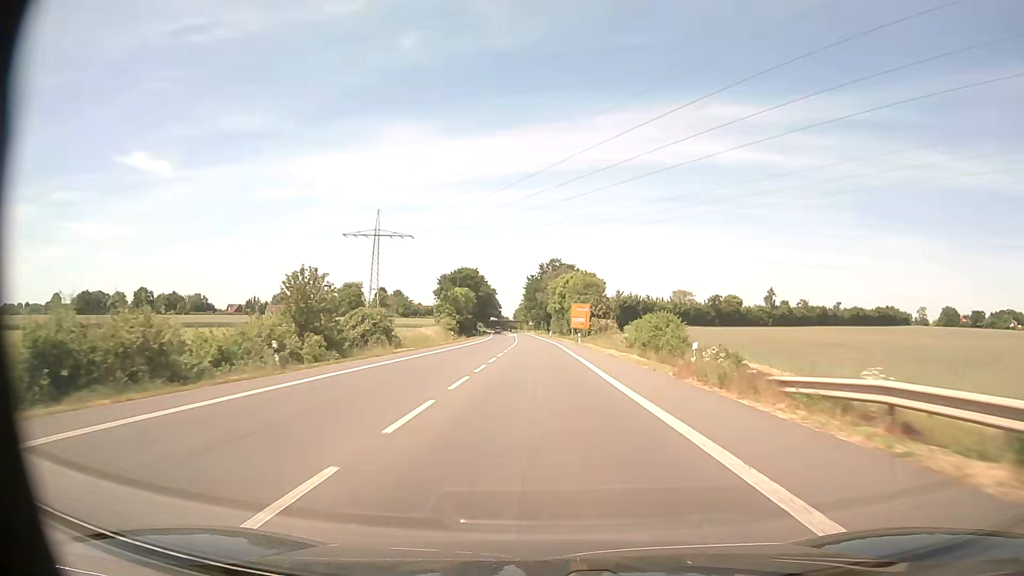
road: primary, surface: asphalt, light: Day
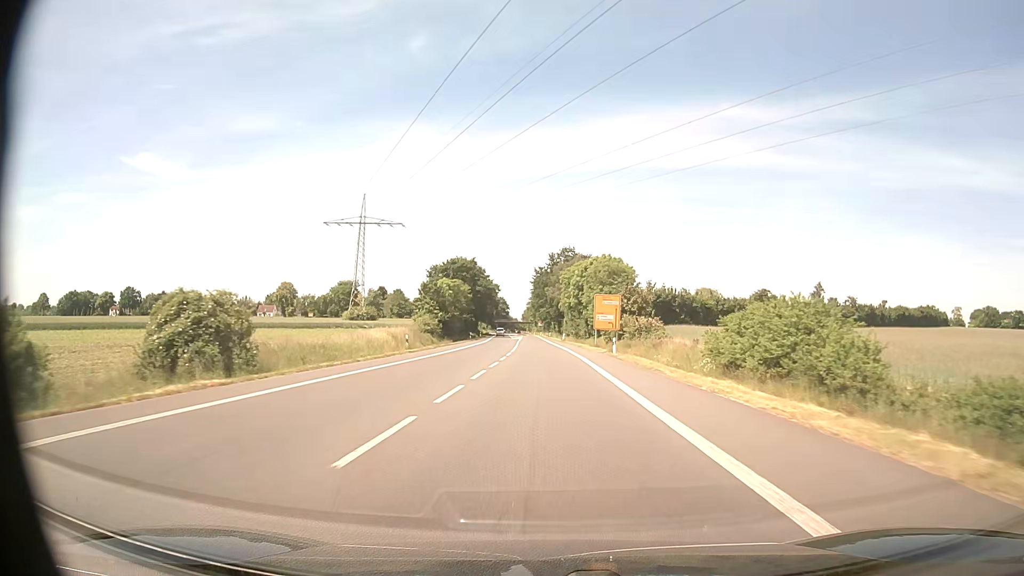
(-0.2, +26.7) m; -1°
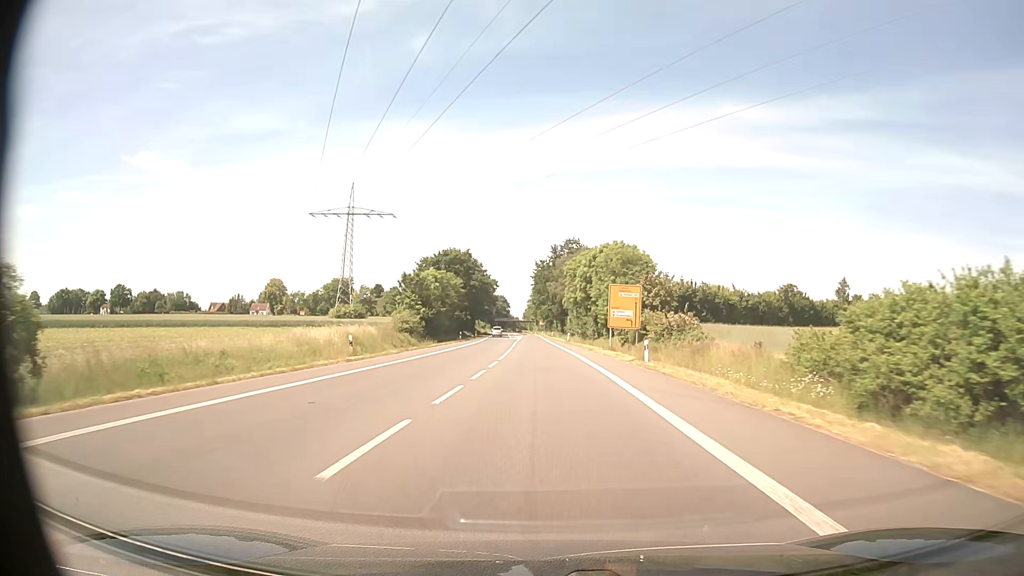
(0.0, +12.7) m; 0°
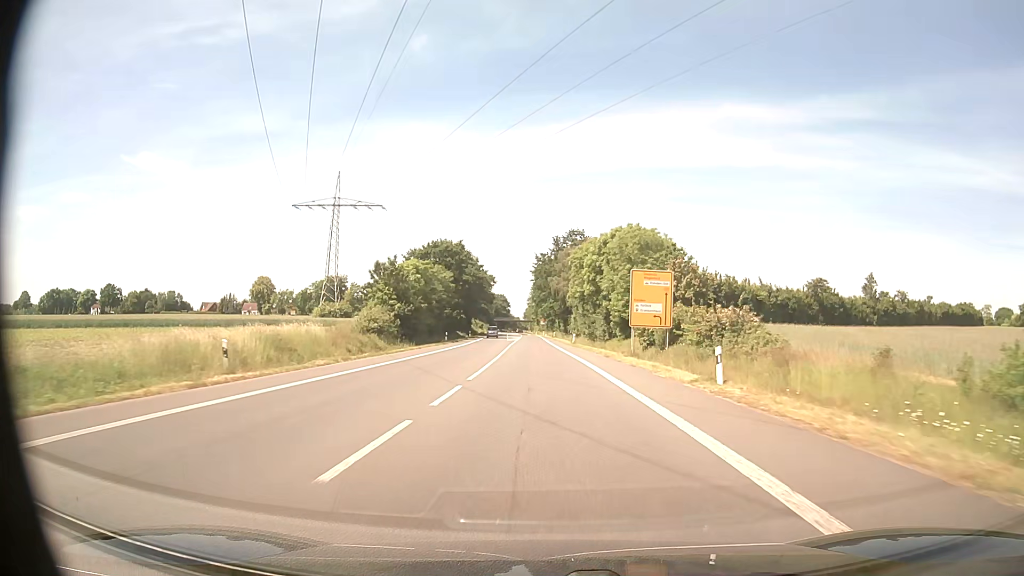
(0.0, +12.3) m; 0°
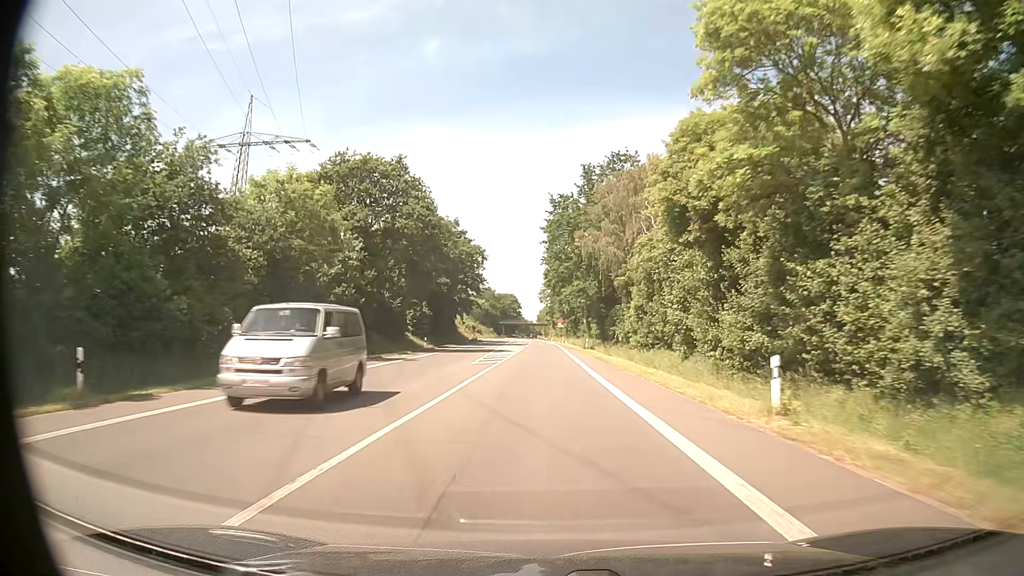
(-0.8, +56.7) m; -2°
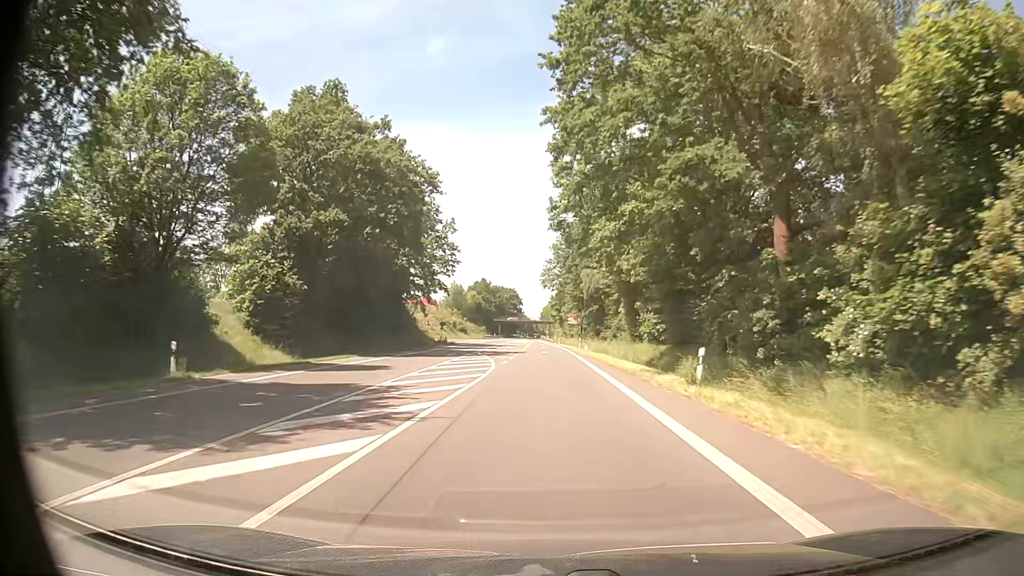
(0.0, +44.4) m; 0°
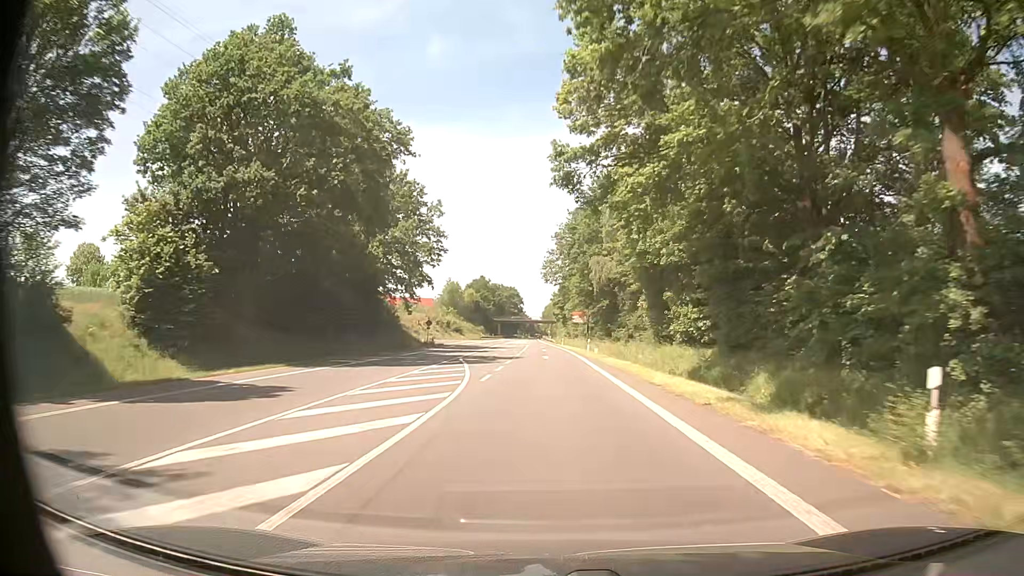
(-0.1, +11.1) m; -1°
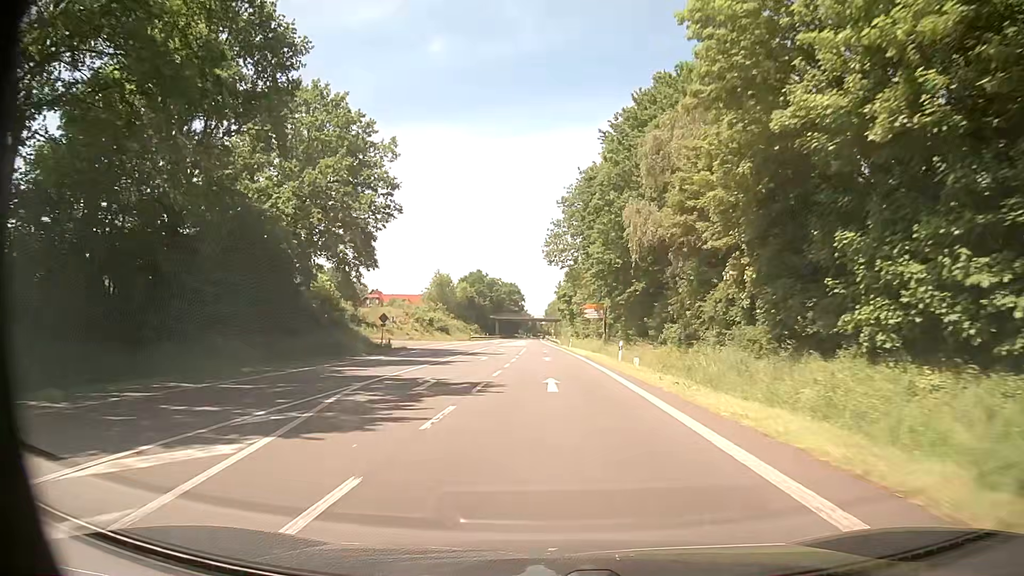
(-0.1, +22.1) m; 0°
(0, +10) (0, +20) (0, +30) (-1, +40) (-1, +50) (-1, +60) (-1, +70) (-1, +80) (-1, +90) (-2, +100) m
